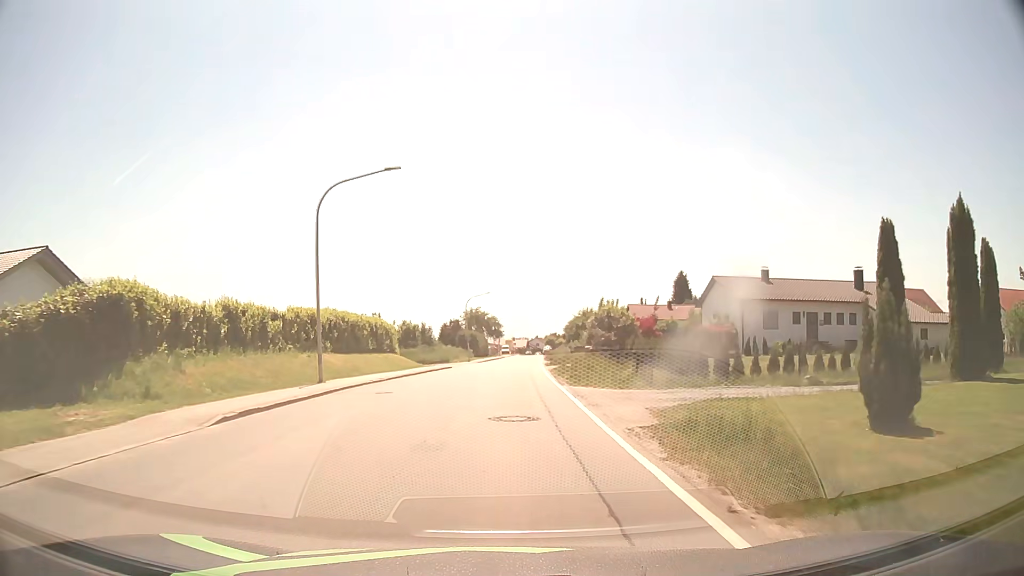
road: secondary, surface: asphalt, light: Day
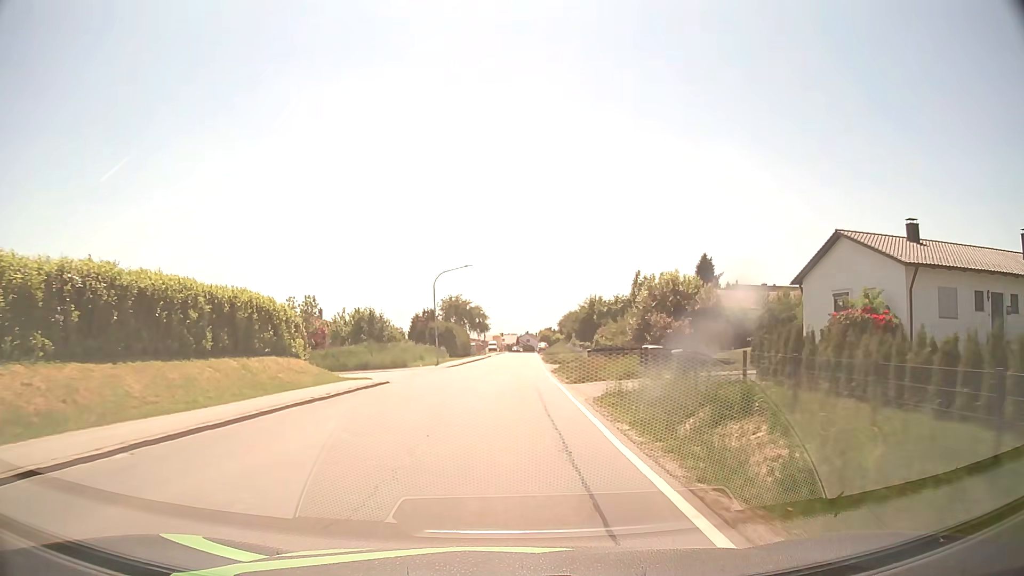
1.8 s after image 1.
(+0.2, +22.8) m; +1°
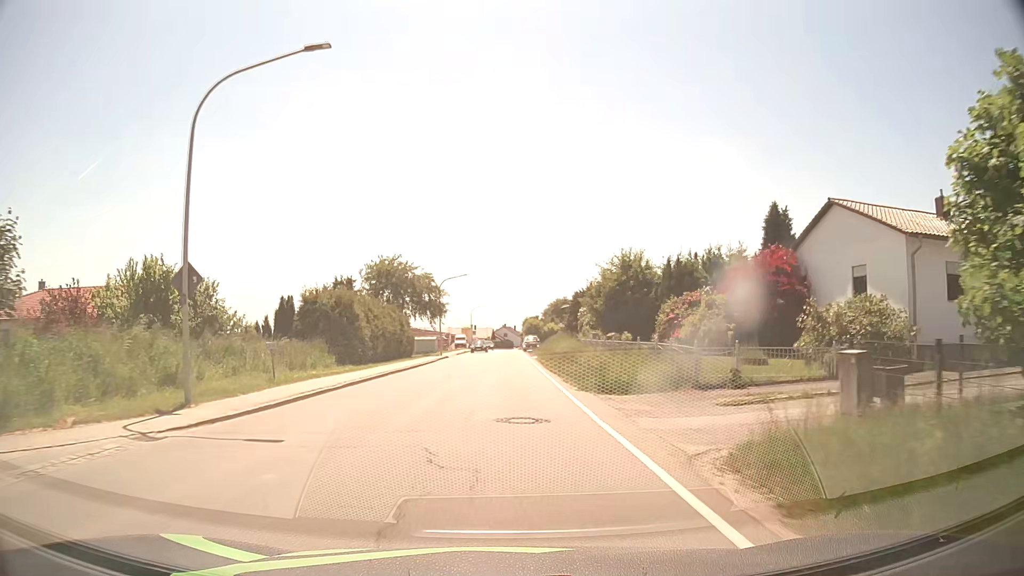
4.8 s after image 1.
(+0.8, +38.3) m; +2°
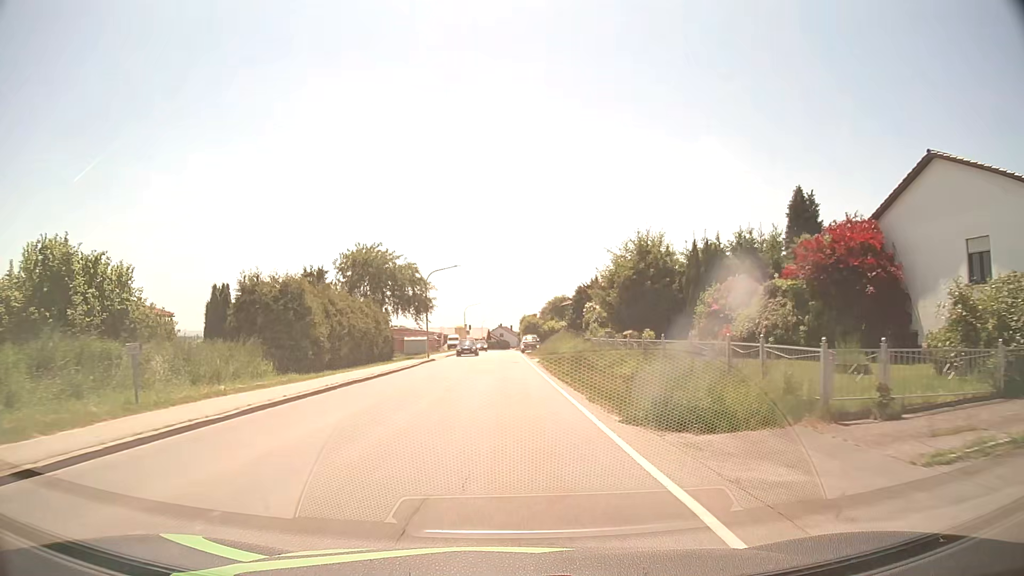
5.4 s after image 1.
(0.0, +7.7) m; 0°
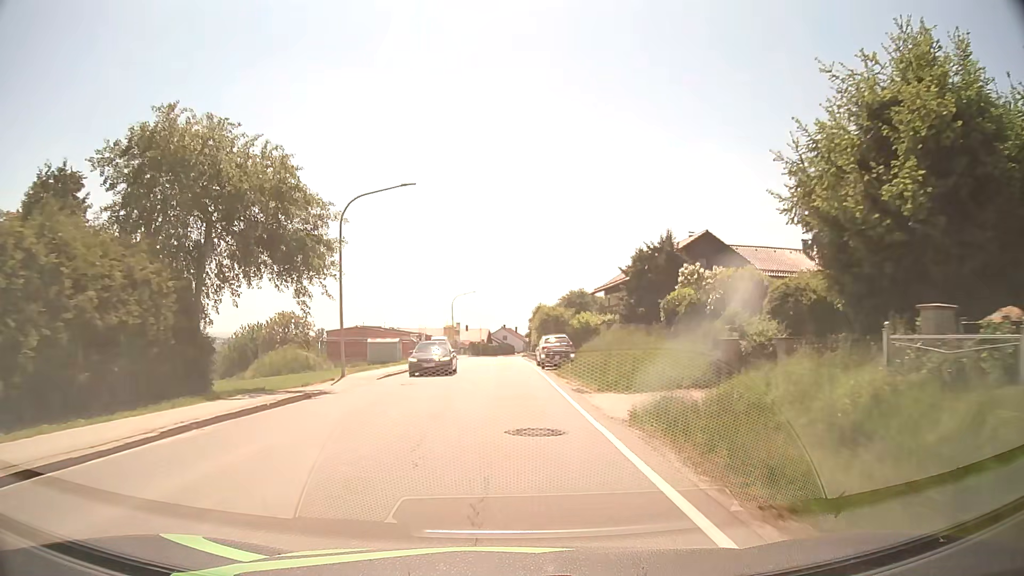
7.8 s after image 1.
(0.0, +30.5) m; 0°
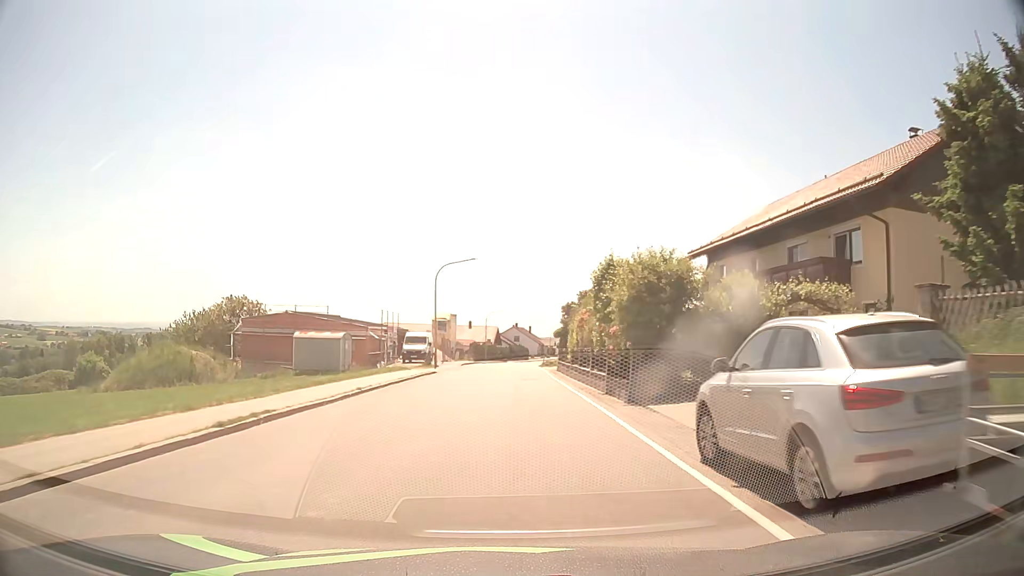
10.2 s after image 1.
(-0.5, +30.4) m; -1°
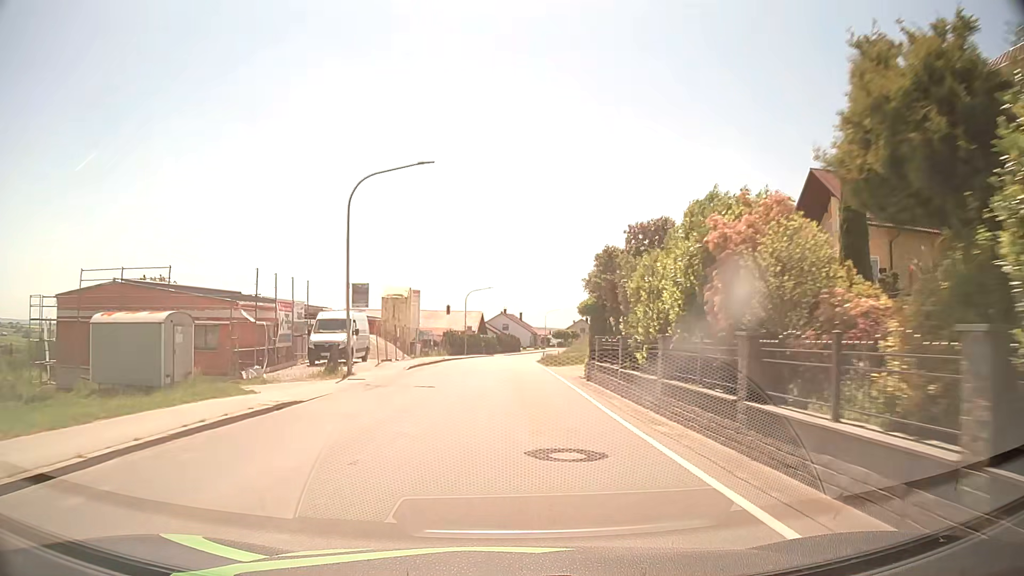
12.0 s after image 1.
(+0.3, +23.0) m; +1°
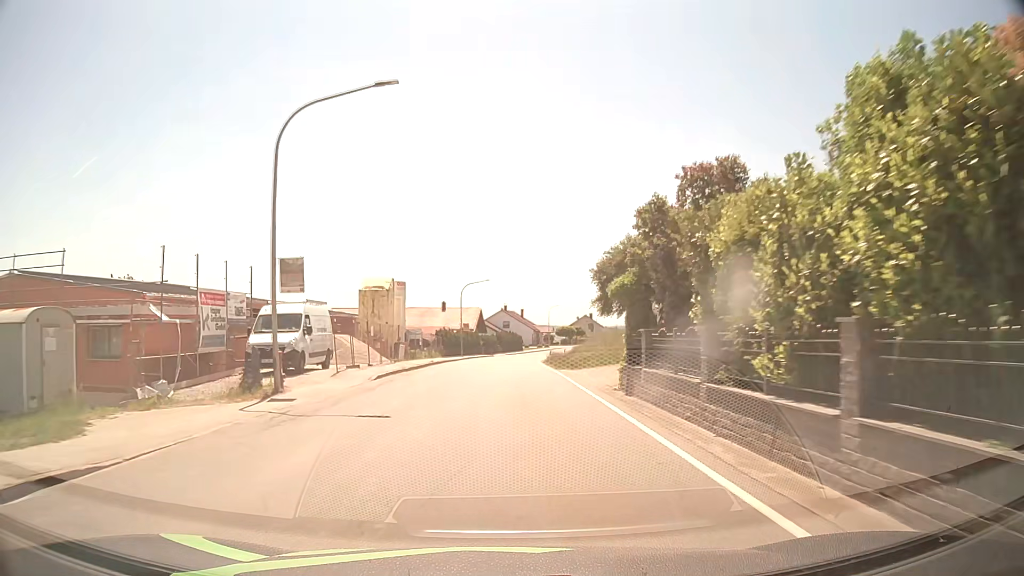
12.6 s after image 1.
(0.0, +7.7) m; 0°
(0, +10) (0, +20) (0, +30) (0, +40) (0, +50) (+1, +60) (+2, +70) (+3, +80) (+6, +90) (+8, +99) m
